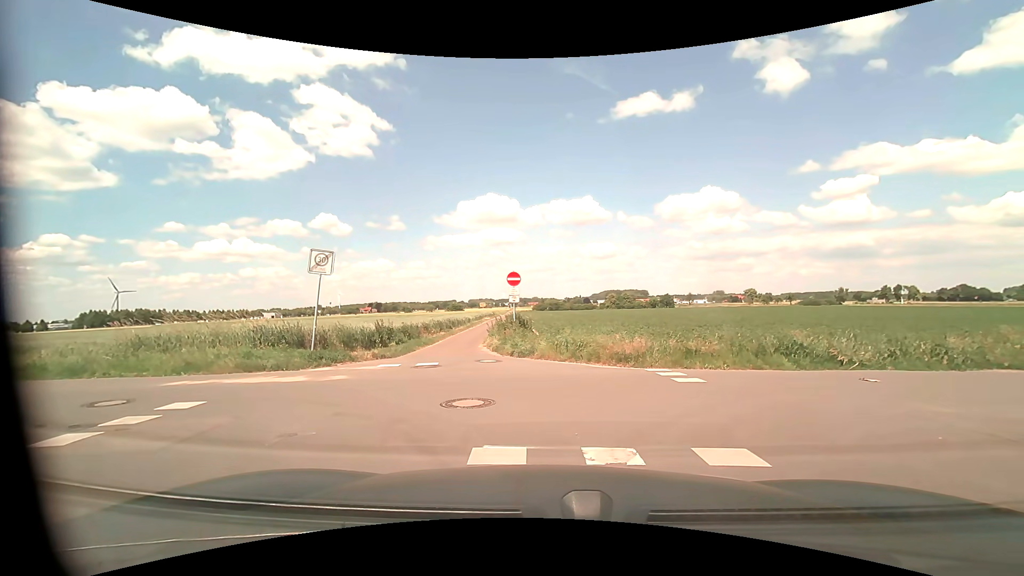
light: Day
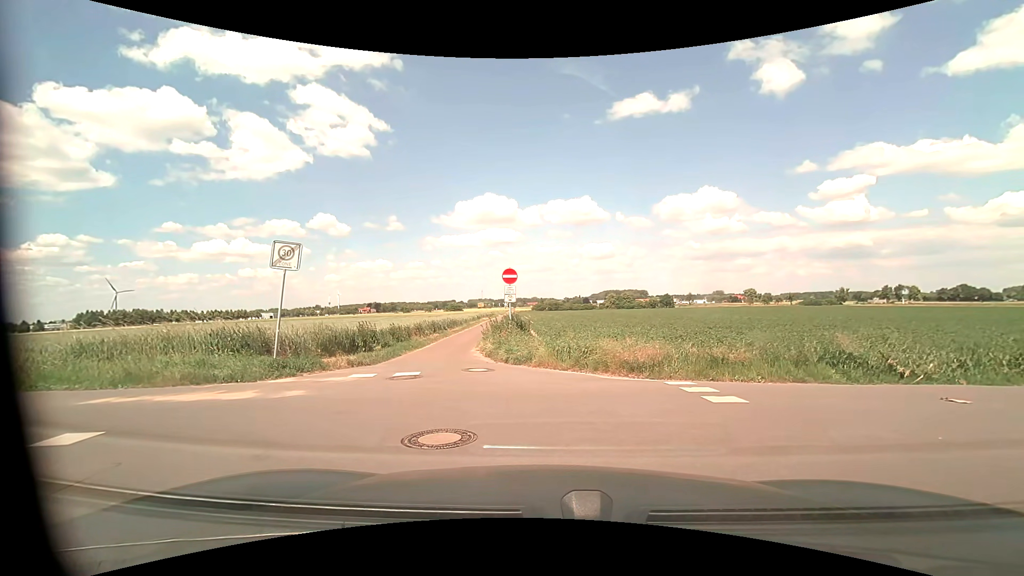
(0.0, +1.8) m; 0°
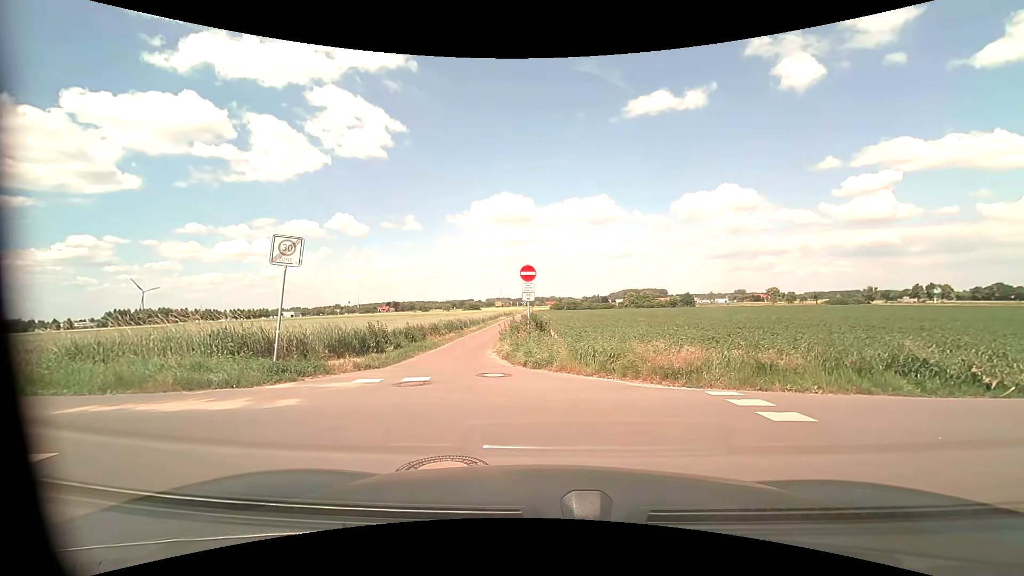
(0.0, +1.0) m; 0°
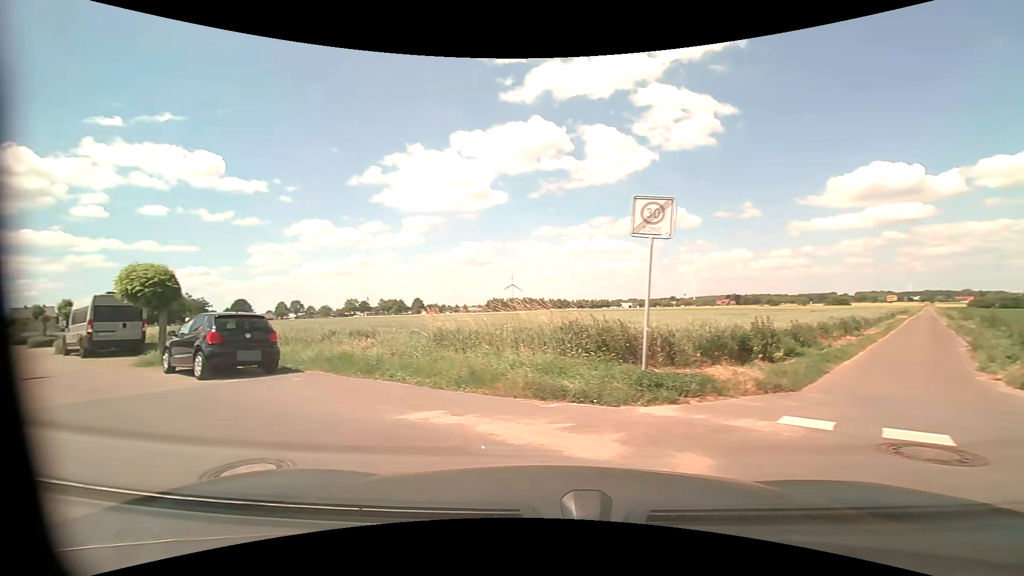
(-1.1, +3.9) m; -37°
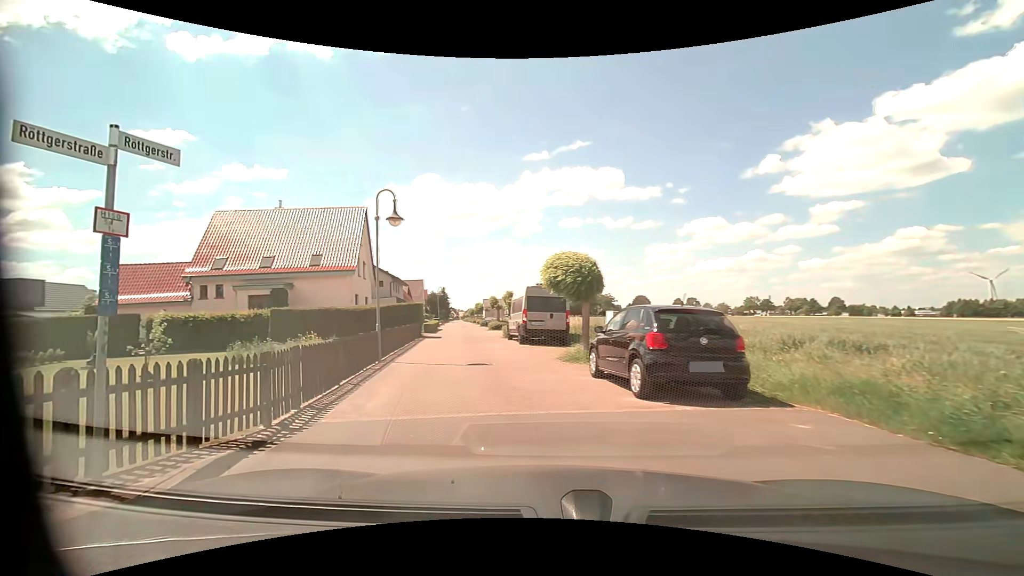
(-1.9, +4.4) m; -46°
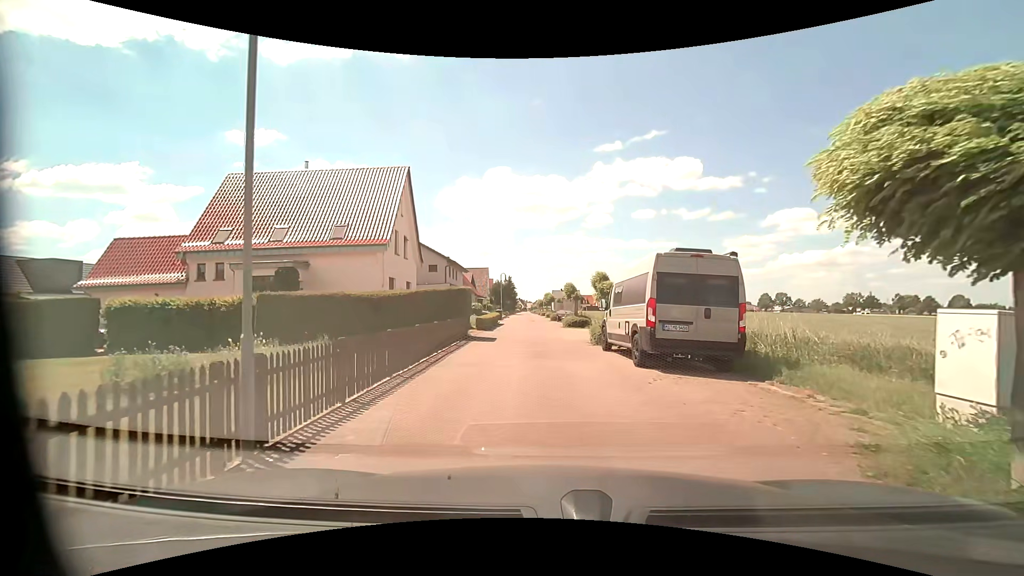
(-1.2, +10.4) m; -9°
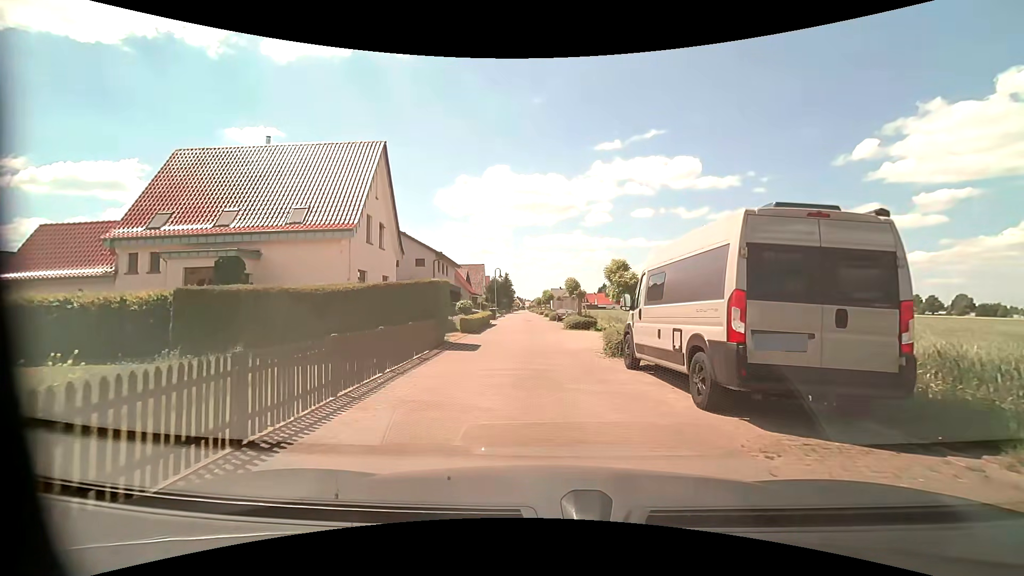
(+0.1, +4.7) m; +2°
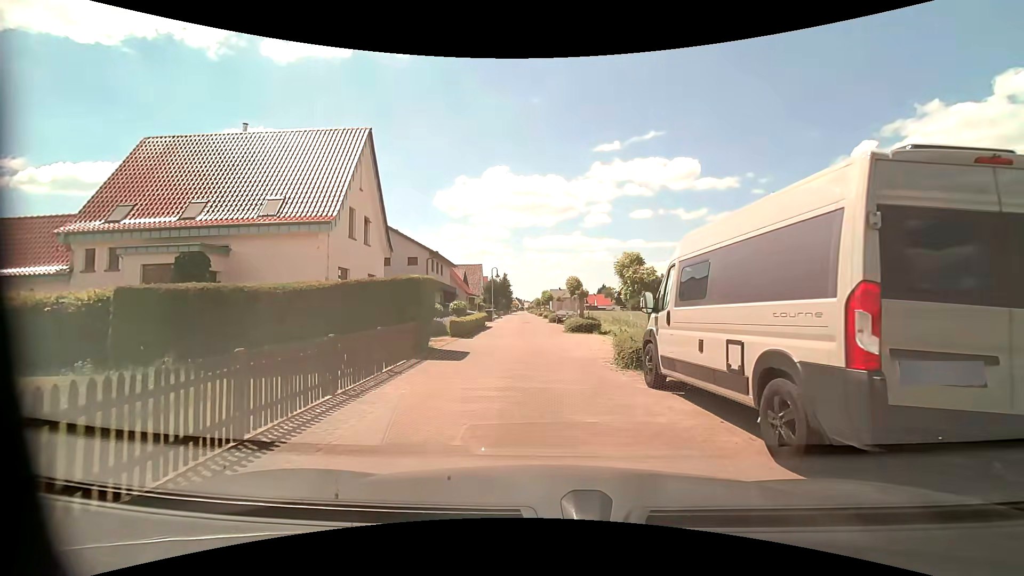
(0.0, +2.3) m; 0°
(0, +10) (0, +20) (-1, +30) (-1, +40) (-1, +50) (-2, +60) (-2, +70) (-3, +80) (-3, +90) (-4, +100) m
